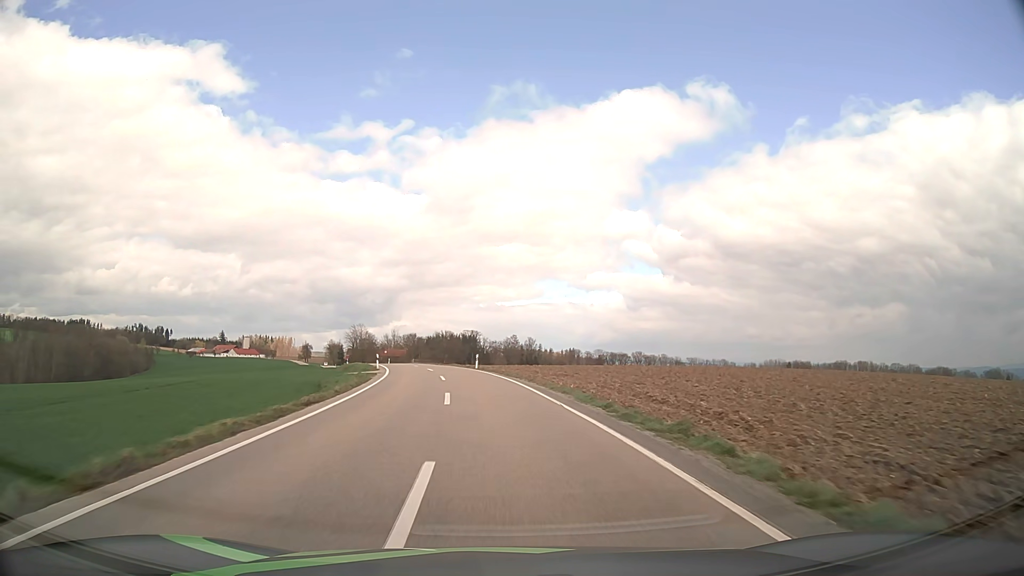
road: tertiary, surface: asphalt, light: Day
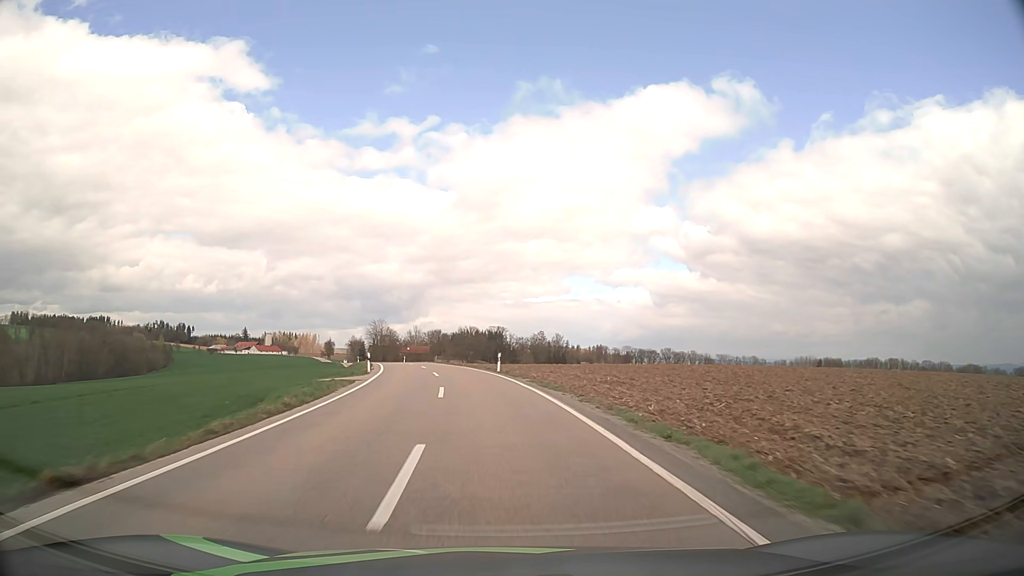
(-0.2, +11.0) m; -2°
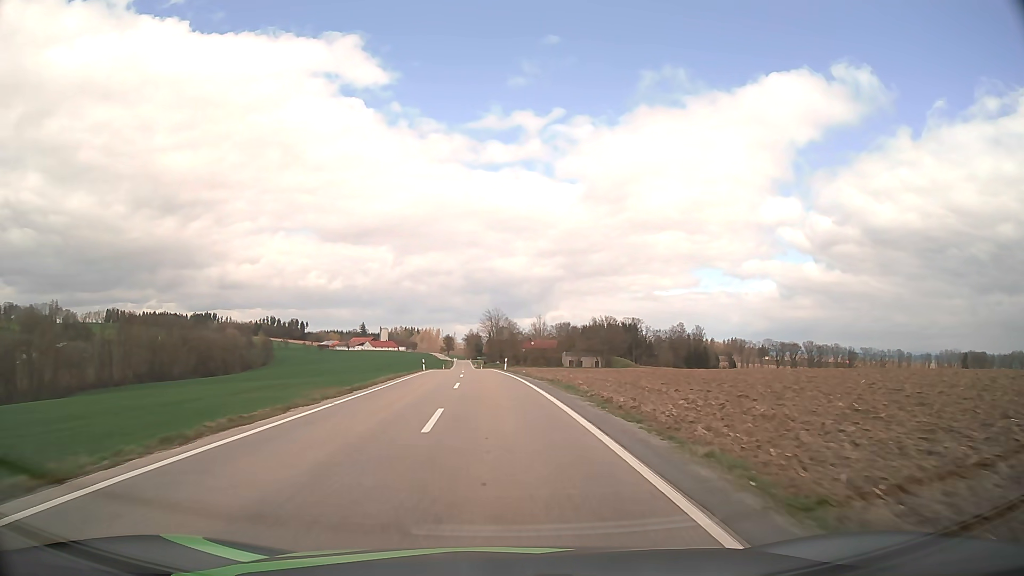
(-4.0, +44.0) m; -11°
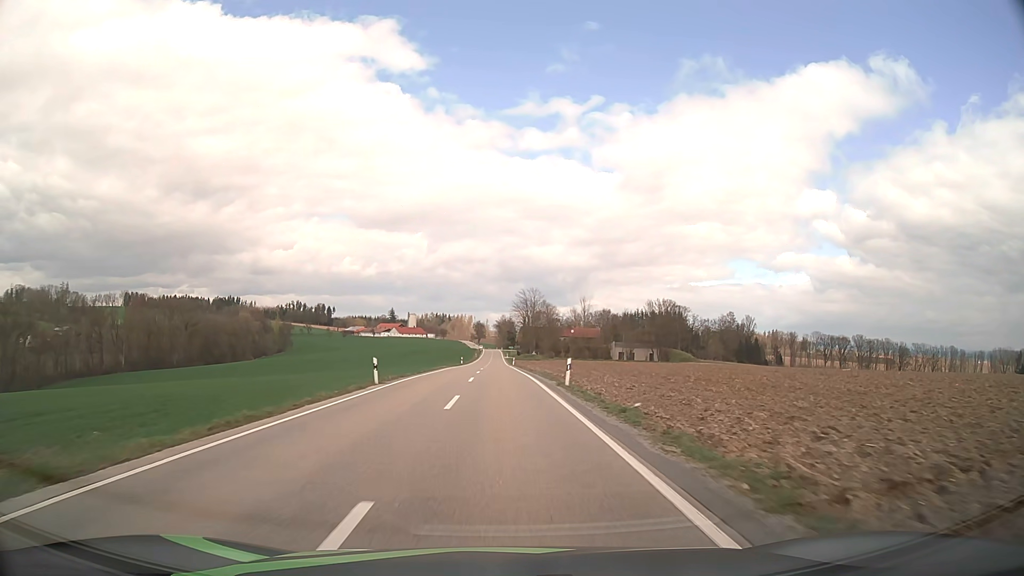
(-1.1, +33.4) m; -3°
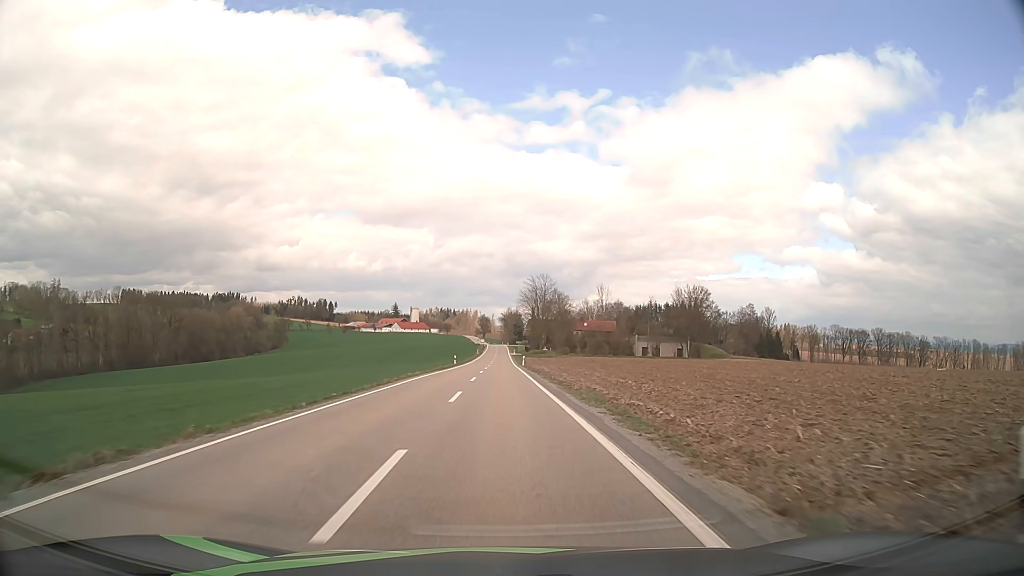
(-0.1, +22.3) m; -1°
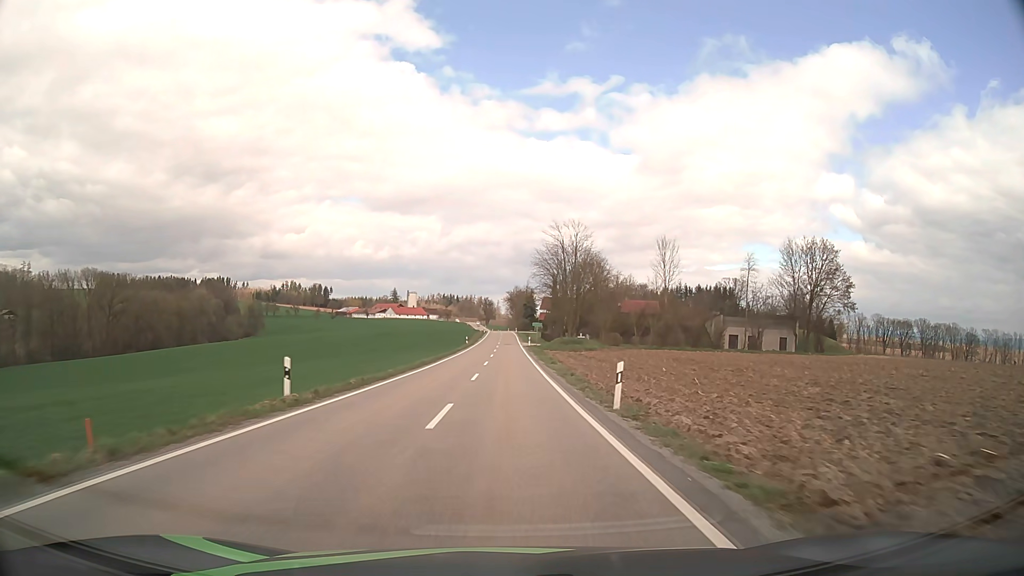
(-0.4, +55.6) m; 0°
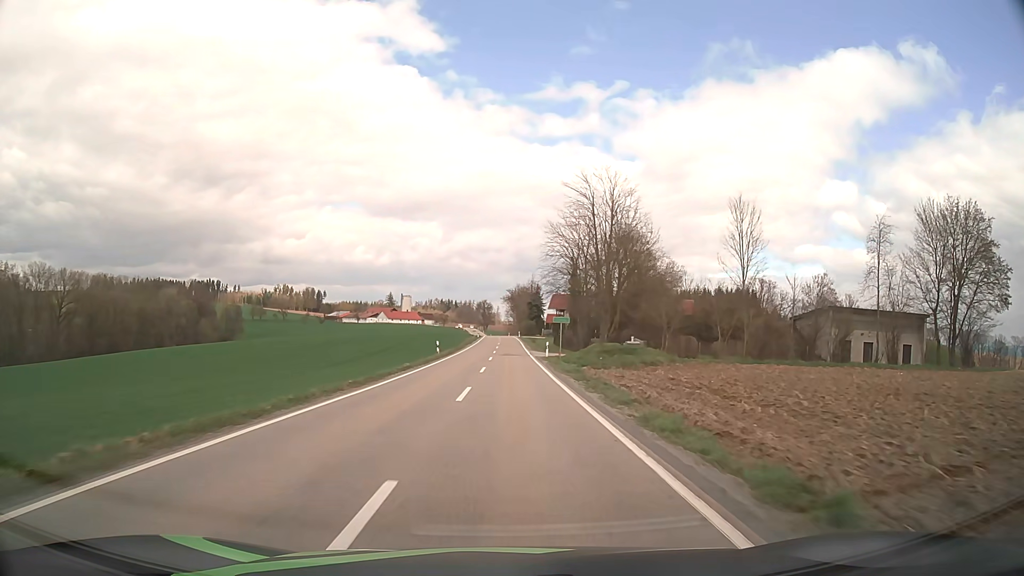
(0.0, +33.3) m; 0°
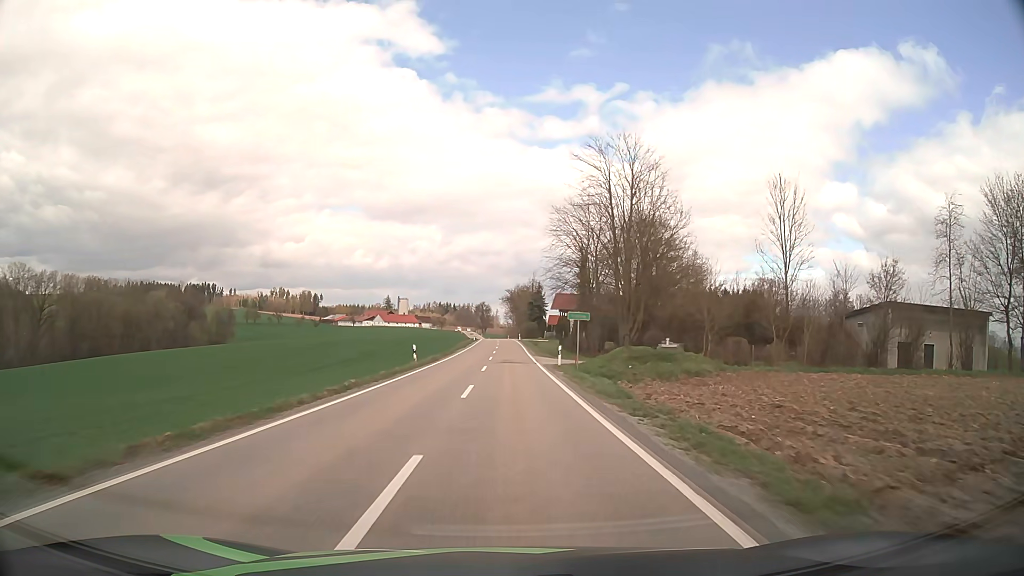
(0.0, +10.9) m; 0°
(0, +10) (0, +20) (0, +30) (0, +40) (0, +50) (0, +60) (0, +70) (0, +80) (0, +90) (0, +100) m
